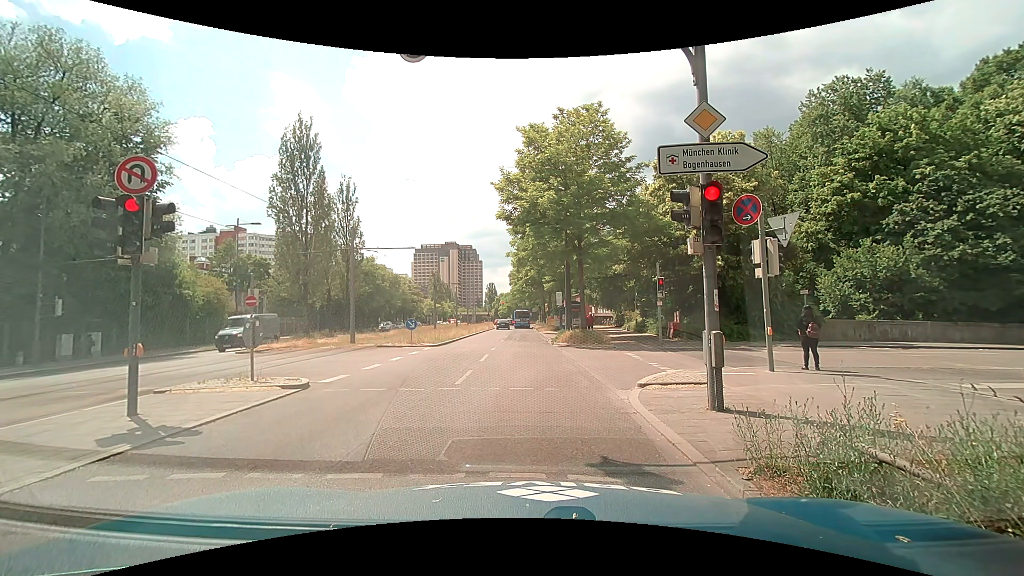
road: secondary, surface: asphalt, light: Day
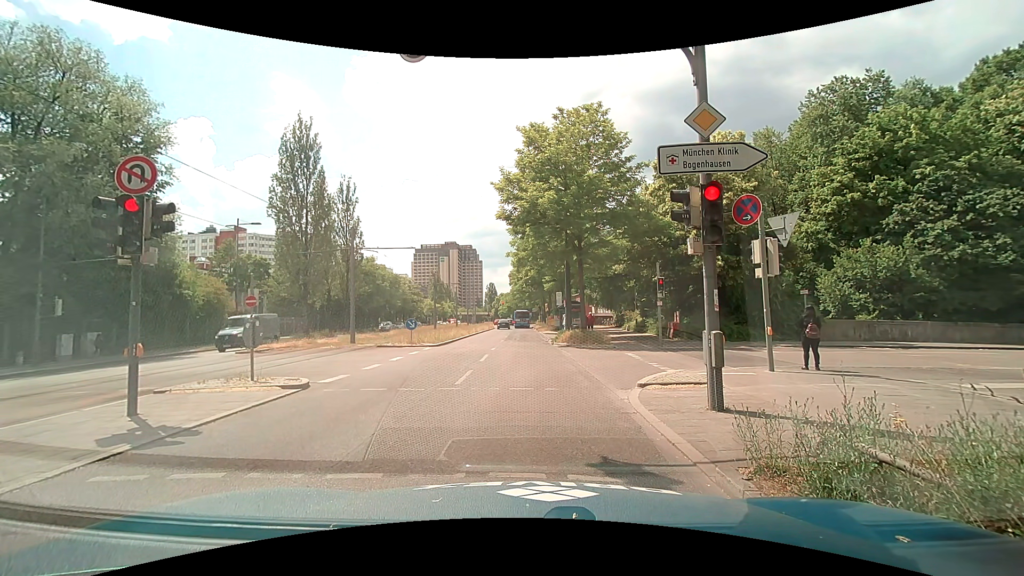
(0.0, 0.0) m; 0°
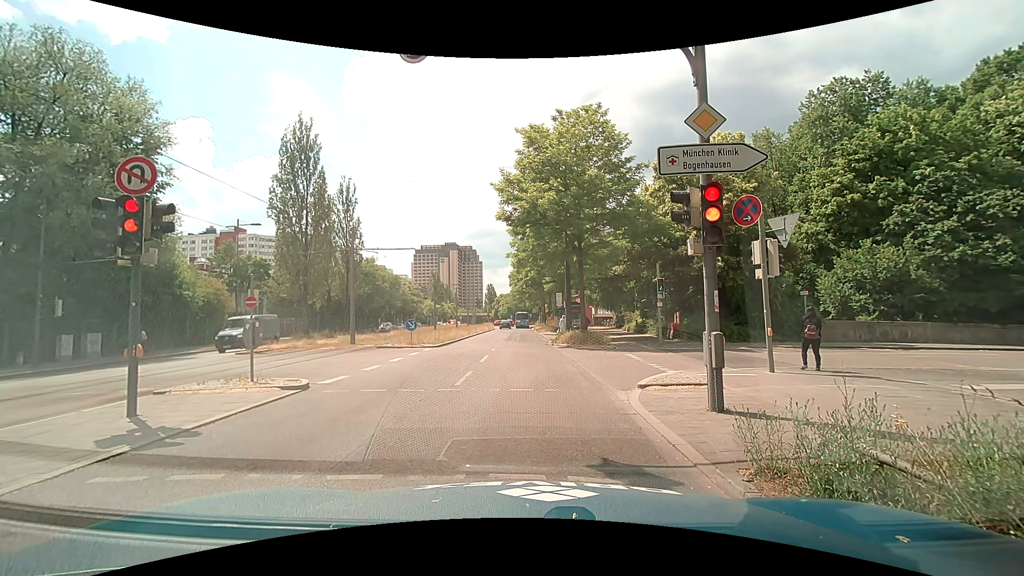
(0.0, 0.0) m; 0°
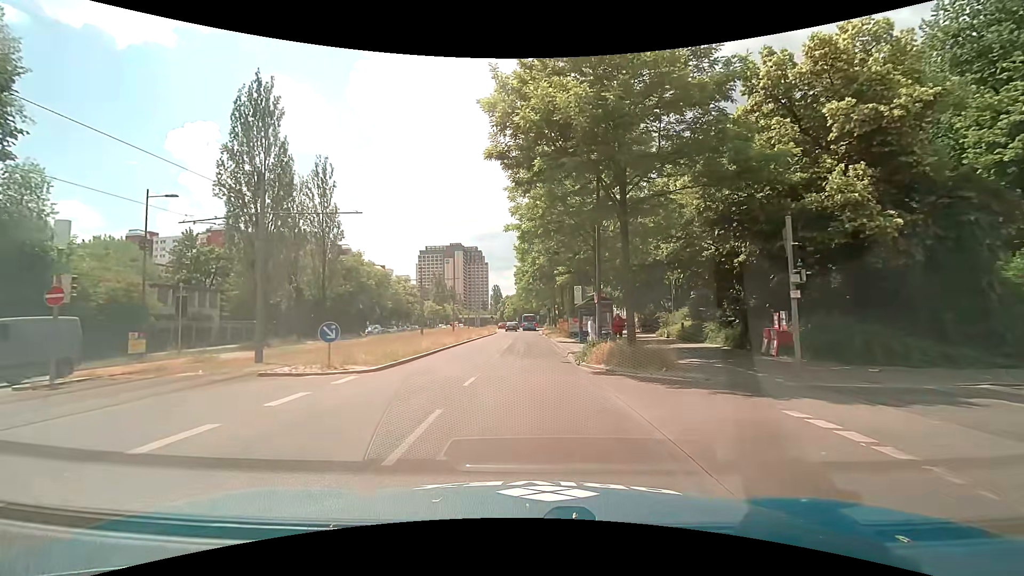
(+0.6, +12.1) m; +2°
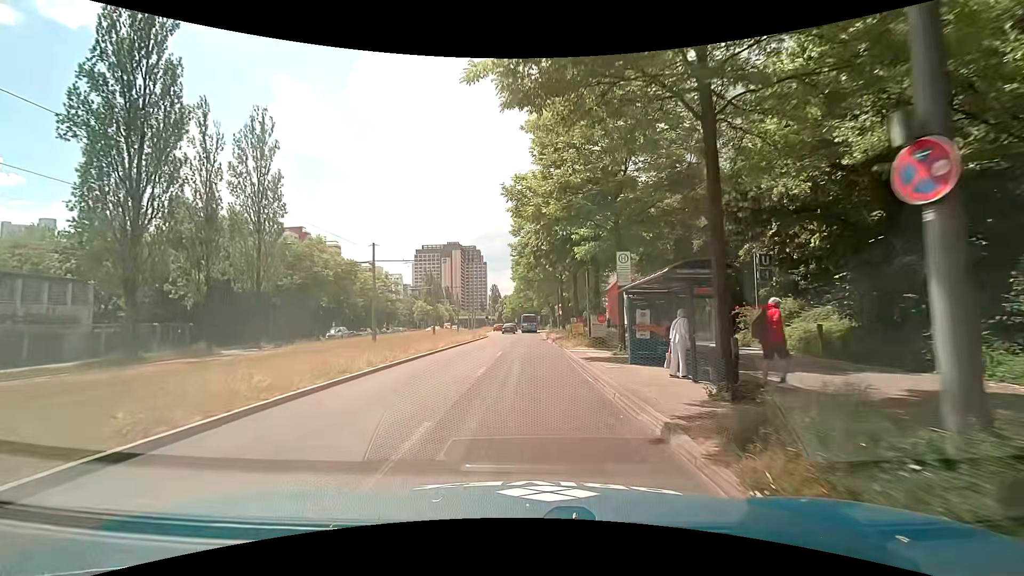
(+0.1, +15.6) m; +1°
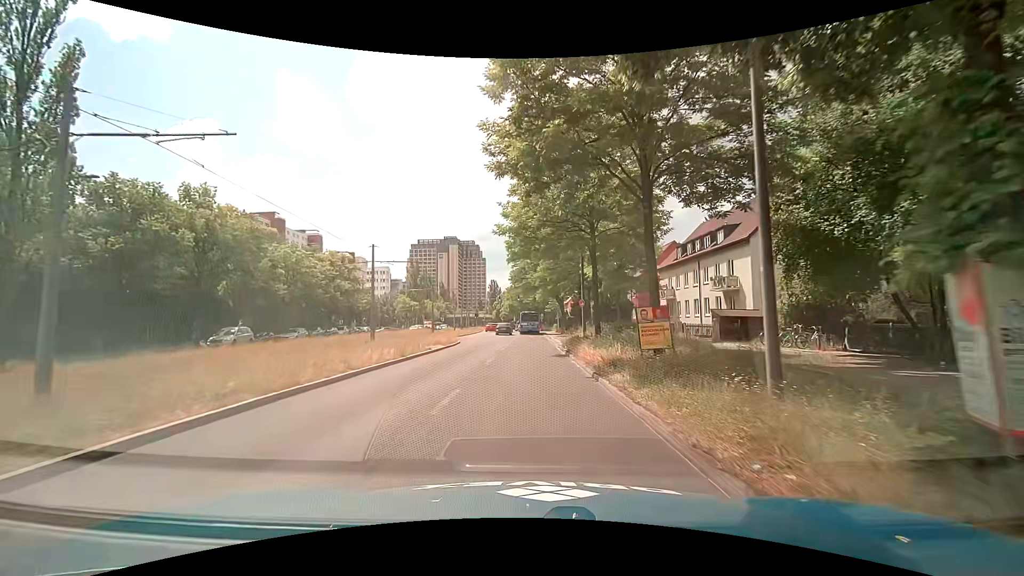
(-0.3, +23.6) m; -1°
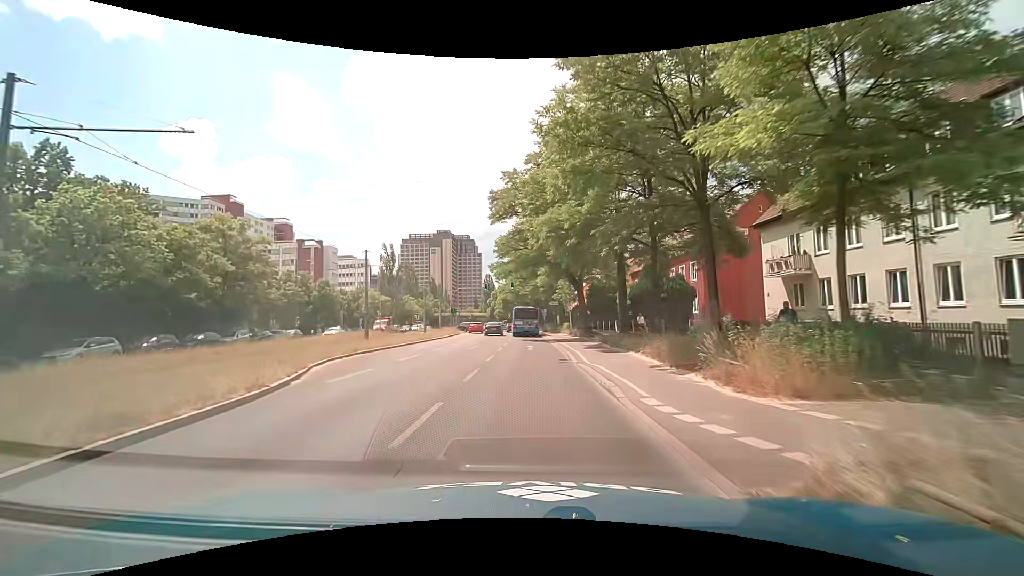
(+0.3, +25.9) m; +1°
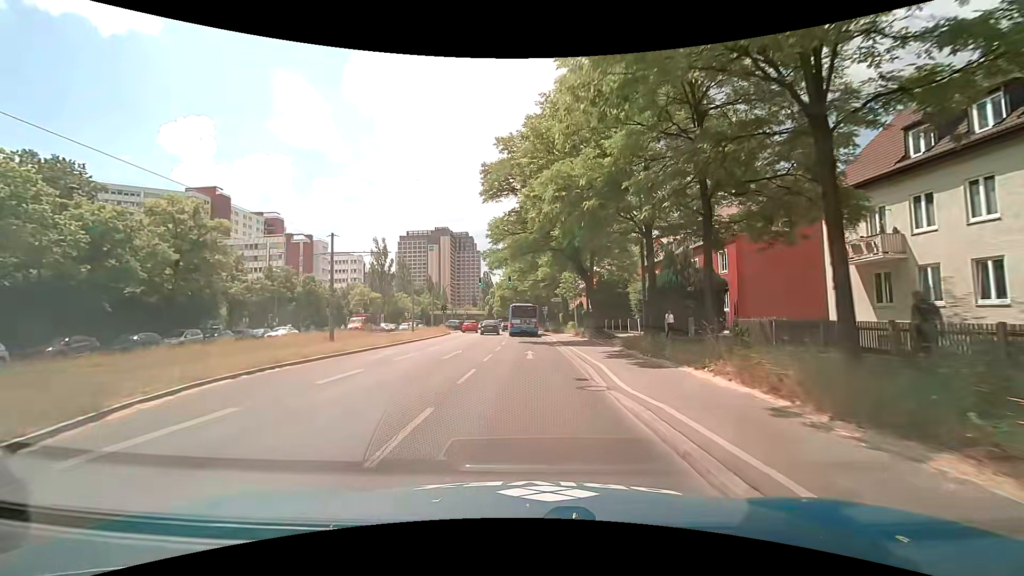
(0.0, +6.7) m; -1°
(0, +10) (0, +20) (0, +30) (0, +40) (0, +50) (-1, +60) (-3, +70) (-5, +79) (-8, +89) (-9, +99) m
